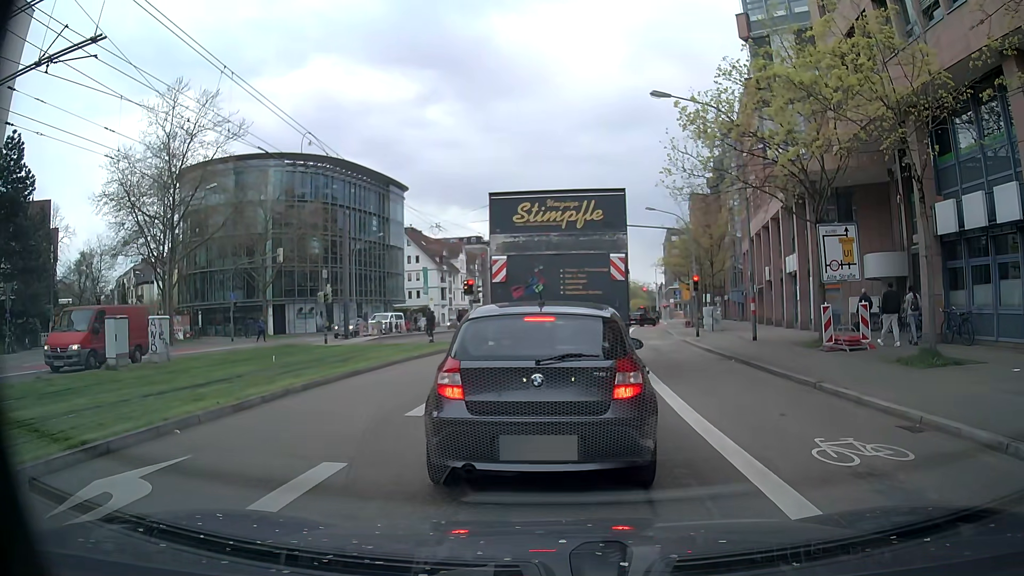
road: secondary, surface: asphalt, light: Day
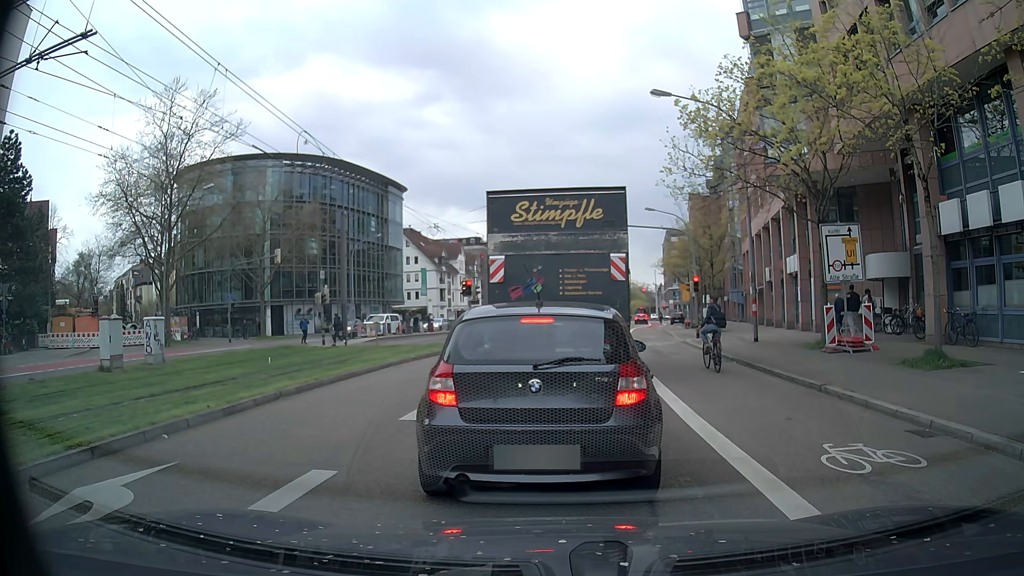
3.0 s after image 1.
(0.0, +0.4) m; 0°
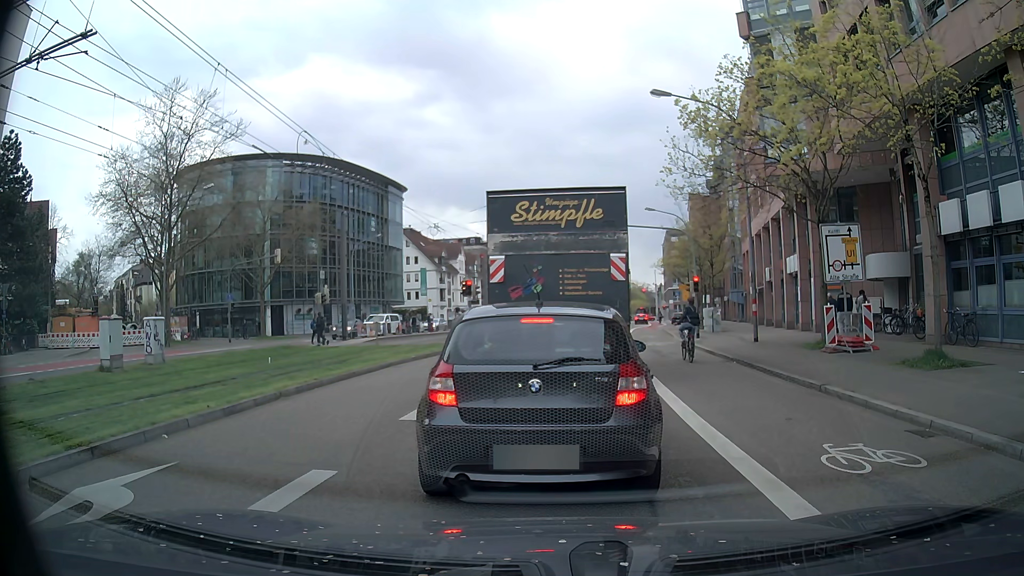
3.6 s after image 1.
(0.0, 0.0) m; 0°
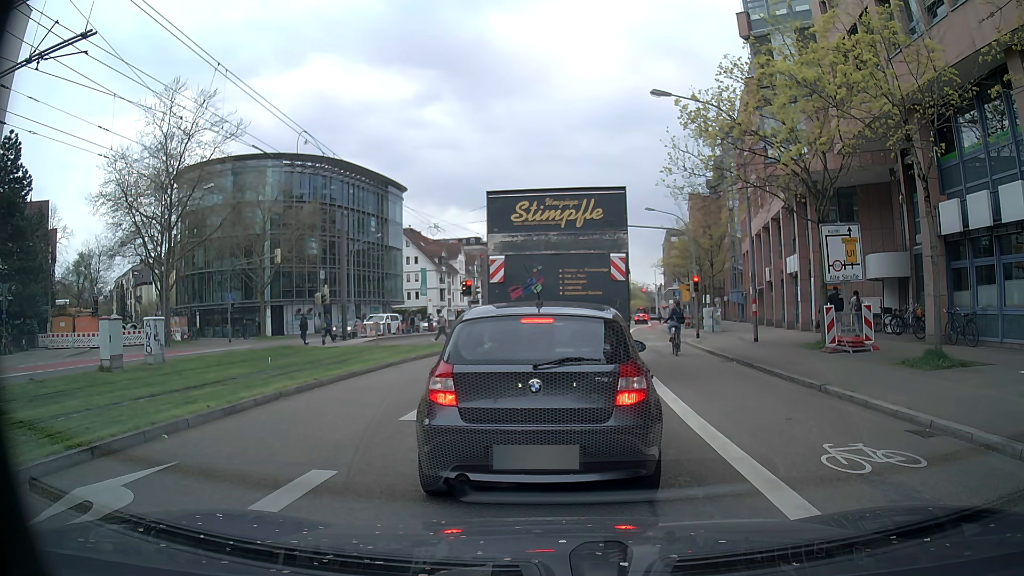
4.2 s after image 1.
(0.0, 0.0) m; 0°
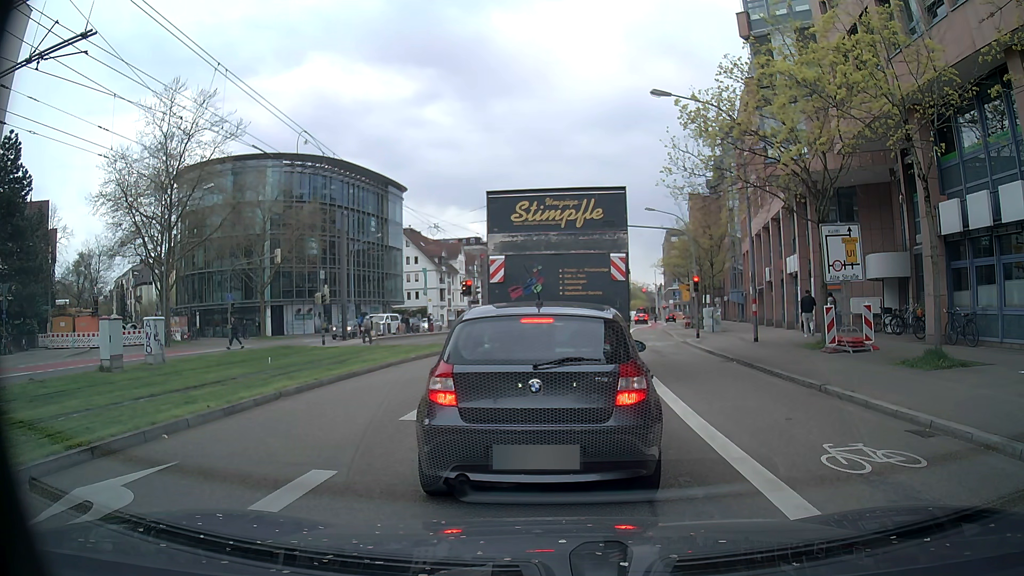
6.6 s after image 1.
(0.0, 0.0) m; 0°
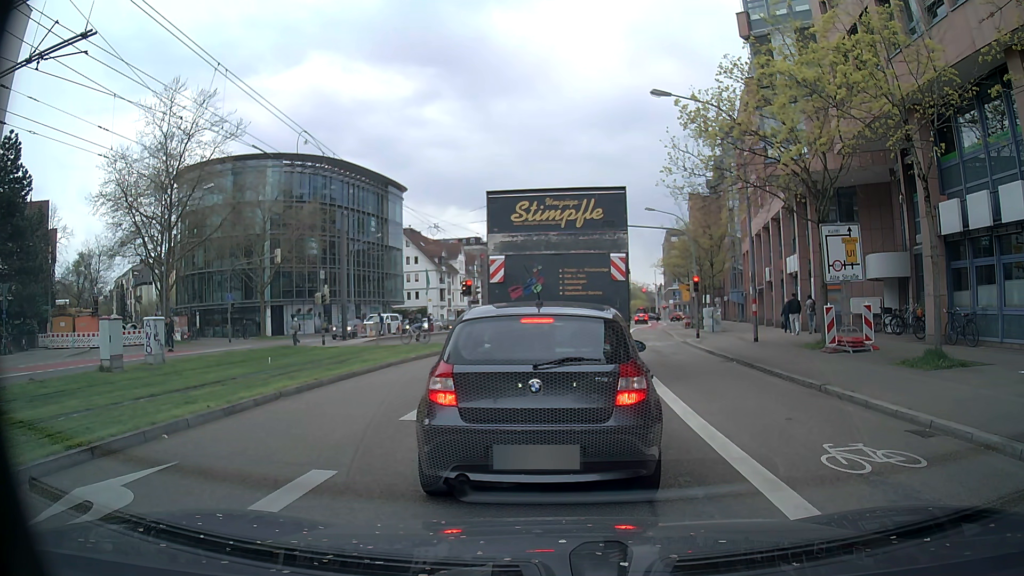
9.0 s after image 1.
(0.0, 0.0) m; 0°
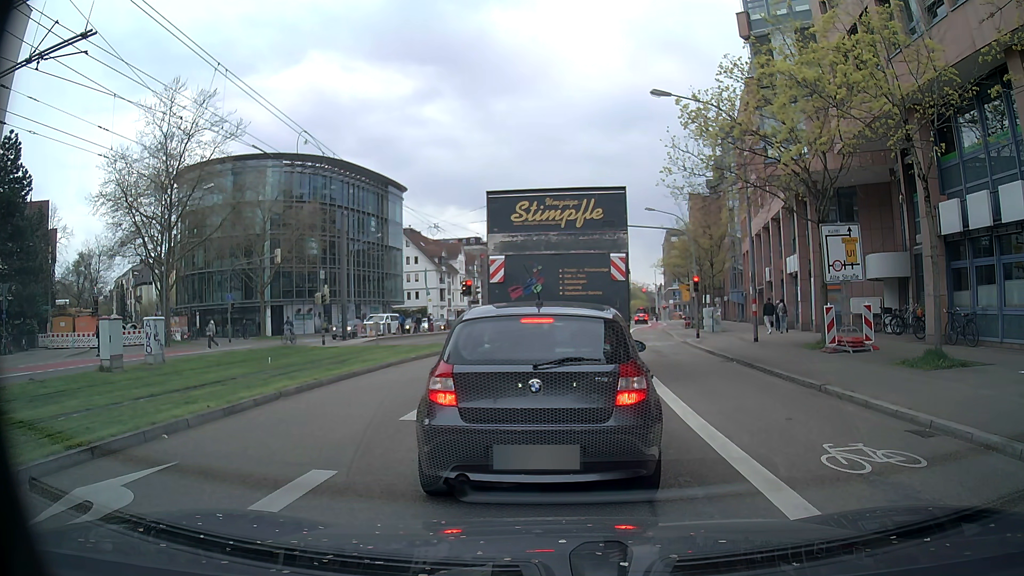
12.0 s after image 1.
(0.0, 0.0) m; 0°
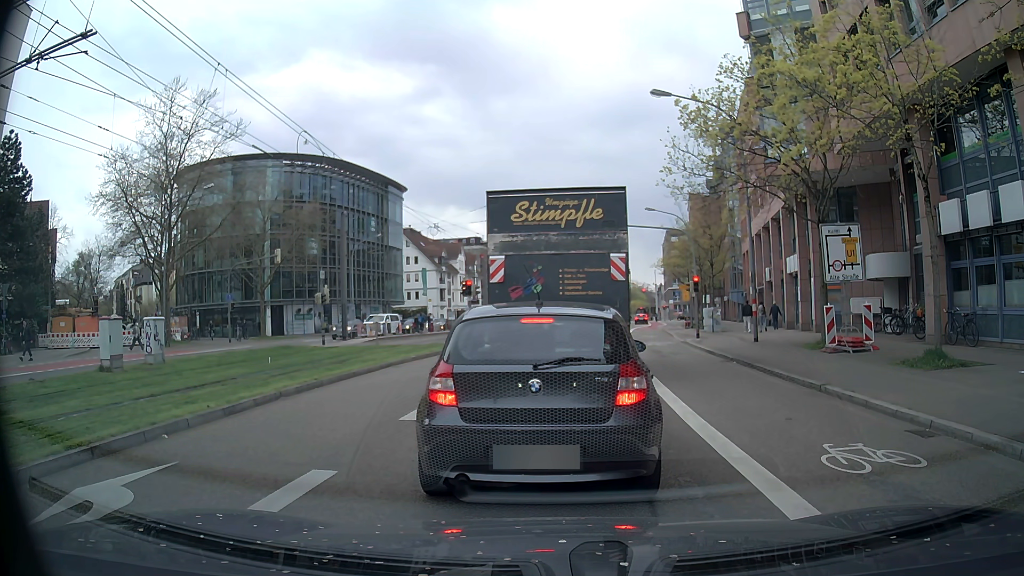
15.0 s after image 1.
(0.0, 0.0) m; 0°
